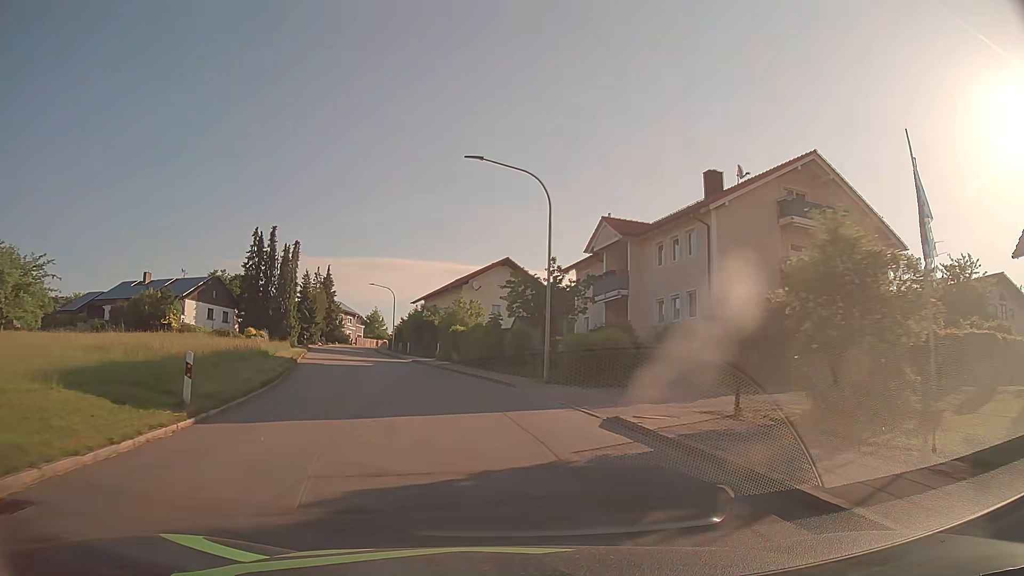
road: tertiary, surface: asphalt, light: Day
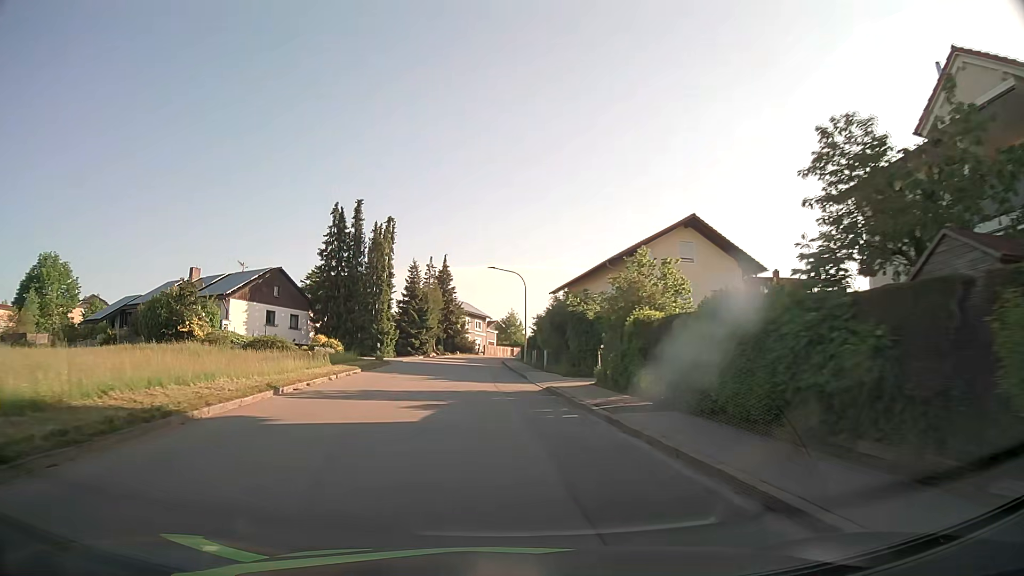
(-2.4, +22.5) m; -12°
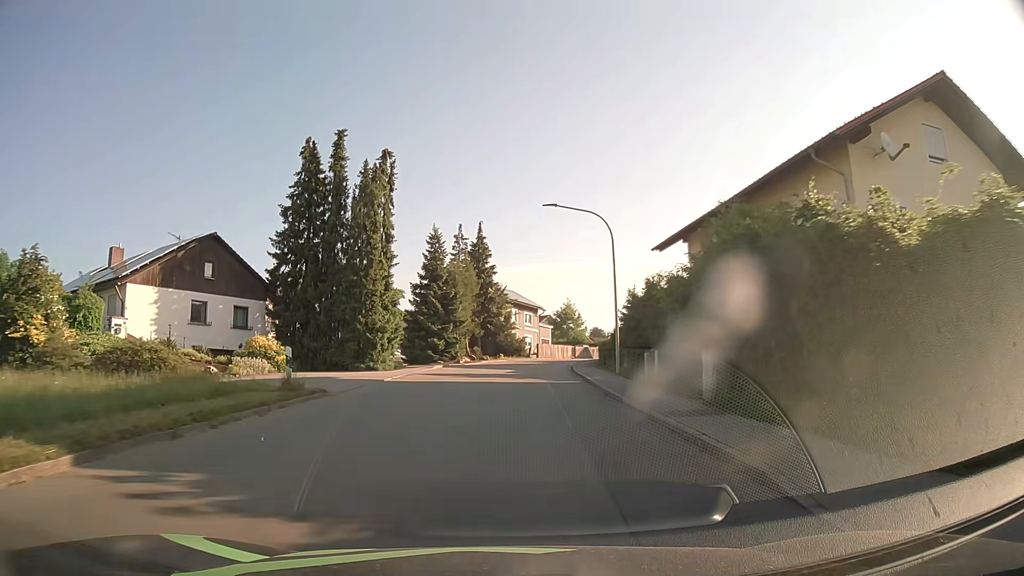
(-1.2, +22.8) m; -5°
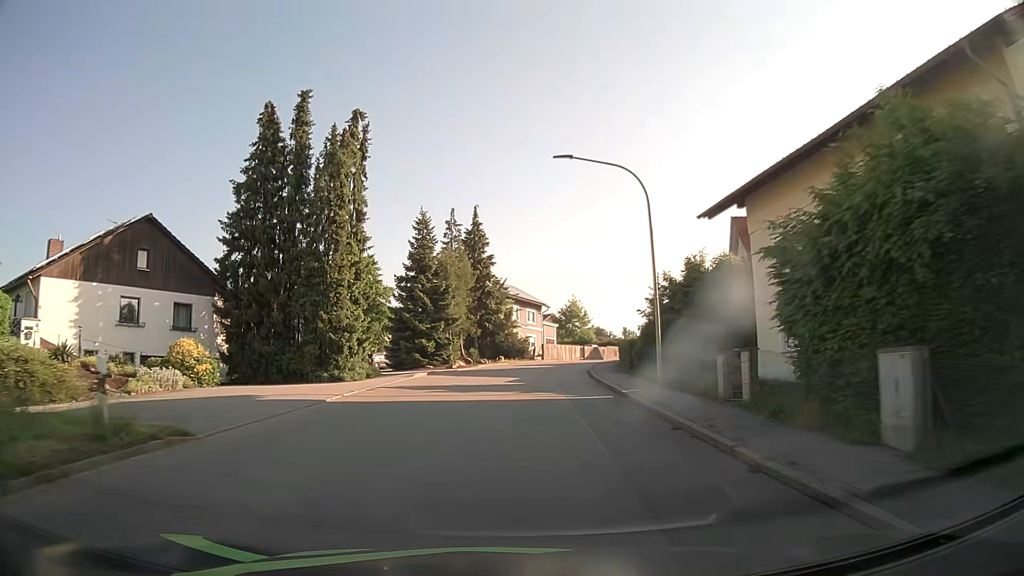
(0.0, +7.6) m; 0°
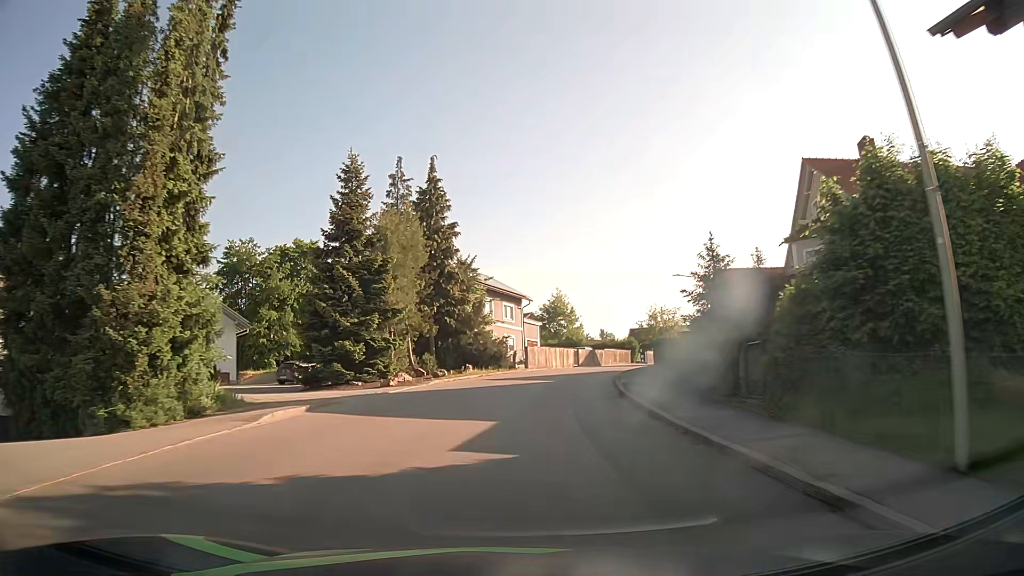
(+0.2, +15.3) m; +2°
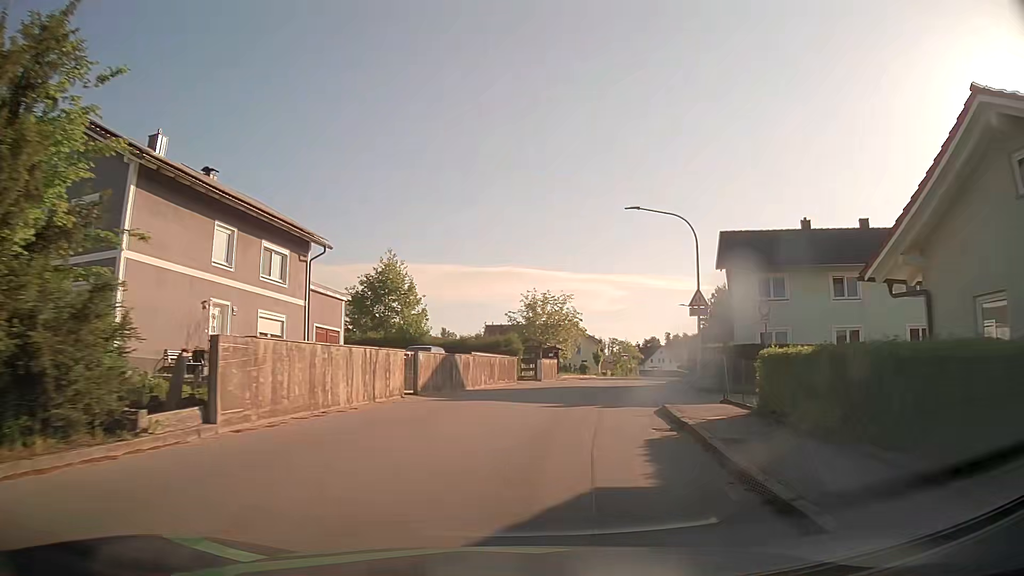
(+2.8, +30.3) m; +13°
(+1, +10) (+2, +20) (+4, +30) (+7, +39) (+10, +49) (+13, +58) (+17, +68) (+20, +77) (+22, +87) (+25, +96) m
